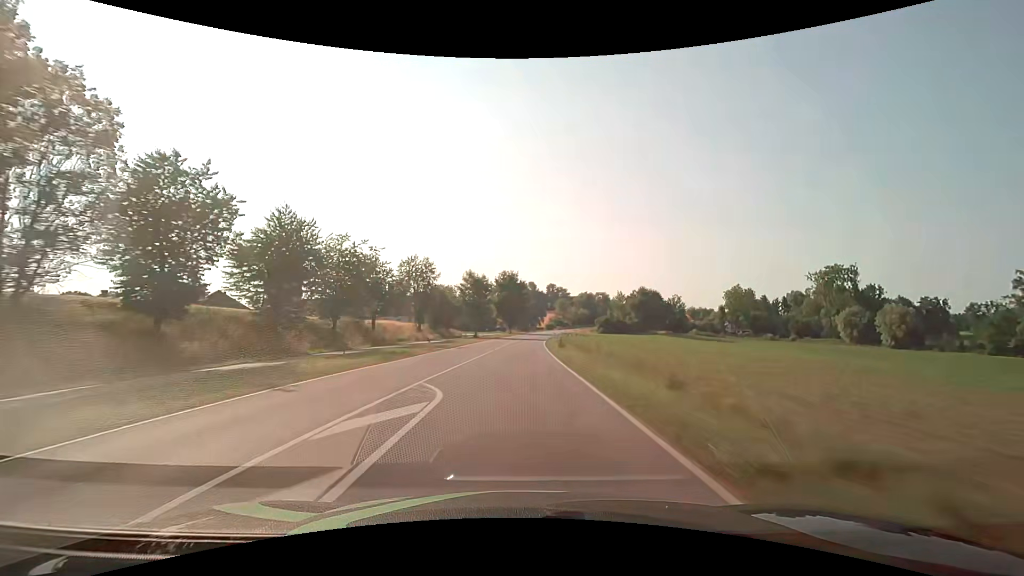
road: secondary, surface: asphalt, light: Day
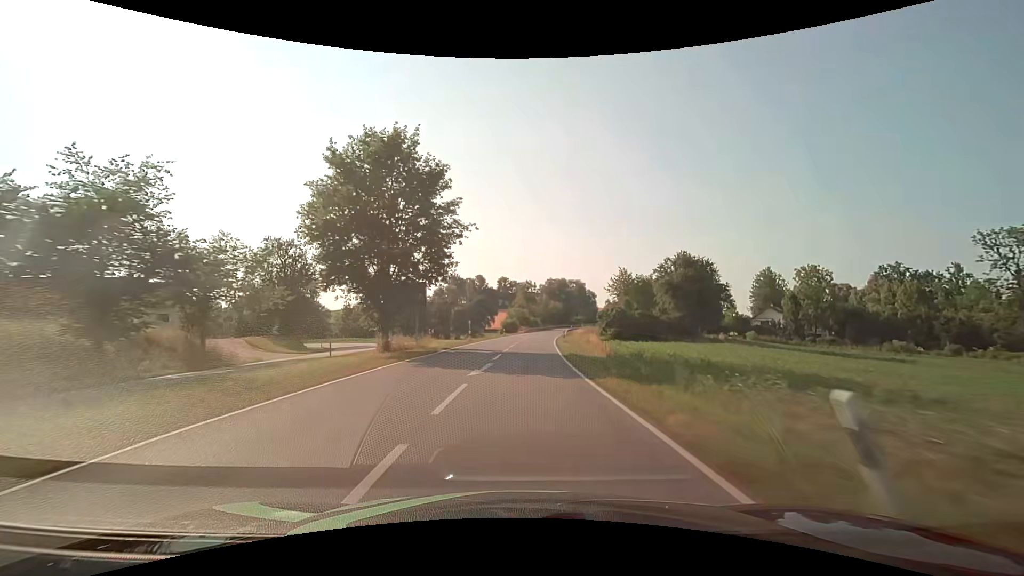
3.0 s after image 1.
(+2.7, +78.9) m; +5°
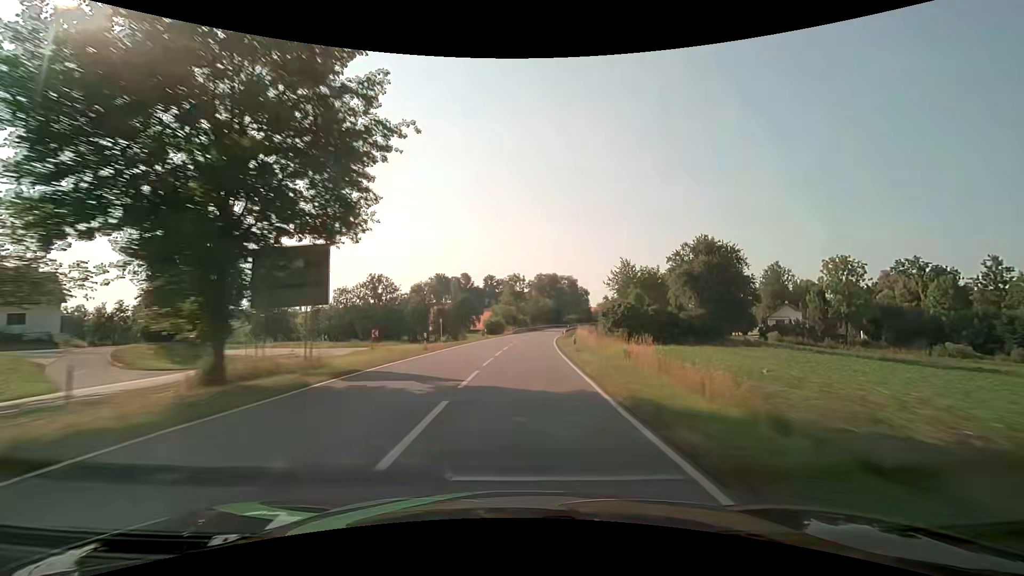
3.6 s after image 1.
(+0.2, +15.8) m; +2°
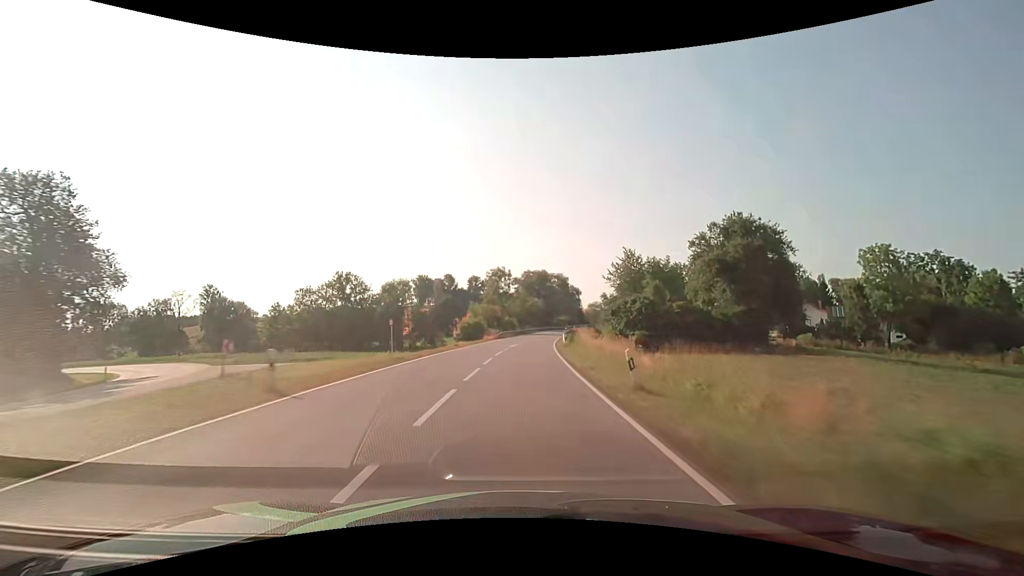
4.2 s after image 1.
(+0.2, +15.8) m; +2°
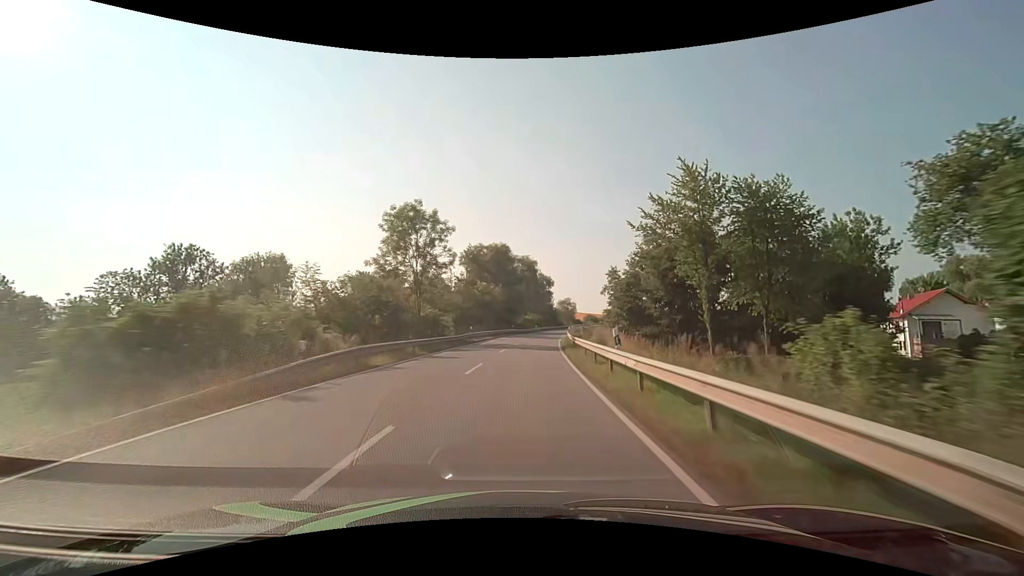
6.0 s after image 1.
(+2.0, +47.3) m; +5°
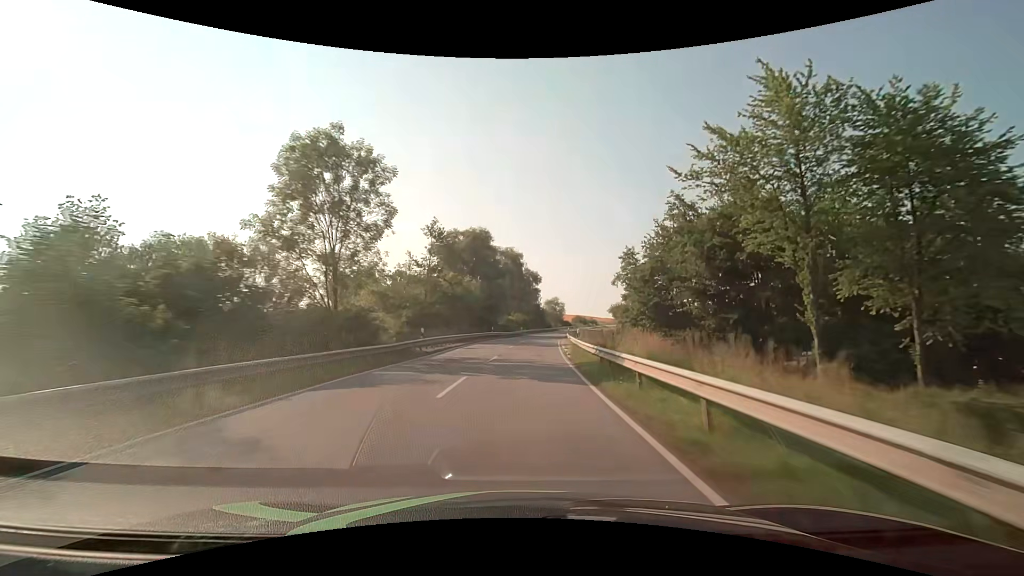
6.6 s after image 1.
(+0.3, +15.8) m; +2°
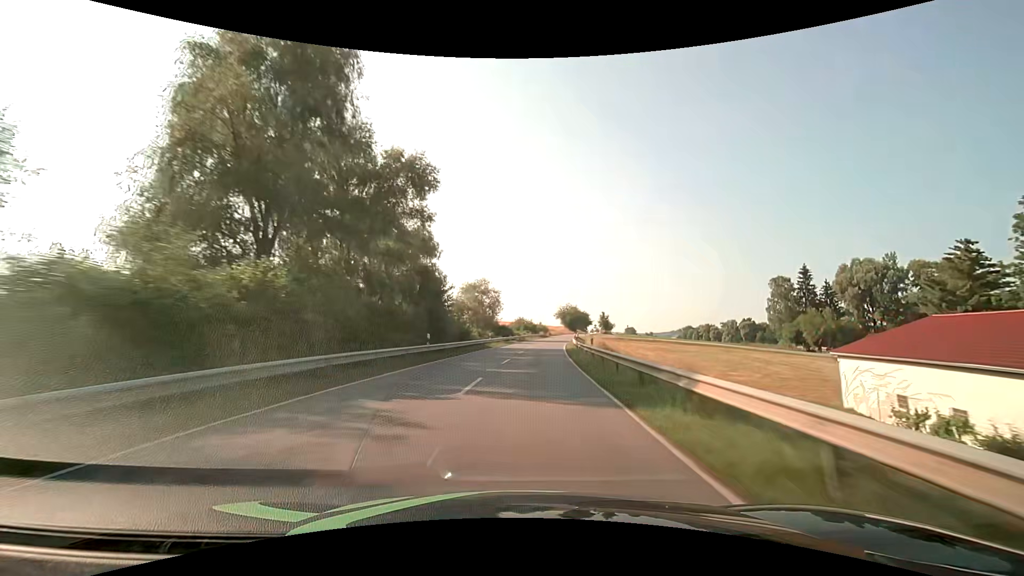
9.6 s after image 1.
(+6.0, +78.4) m; +8°
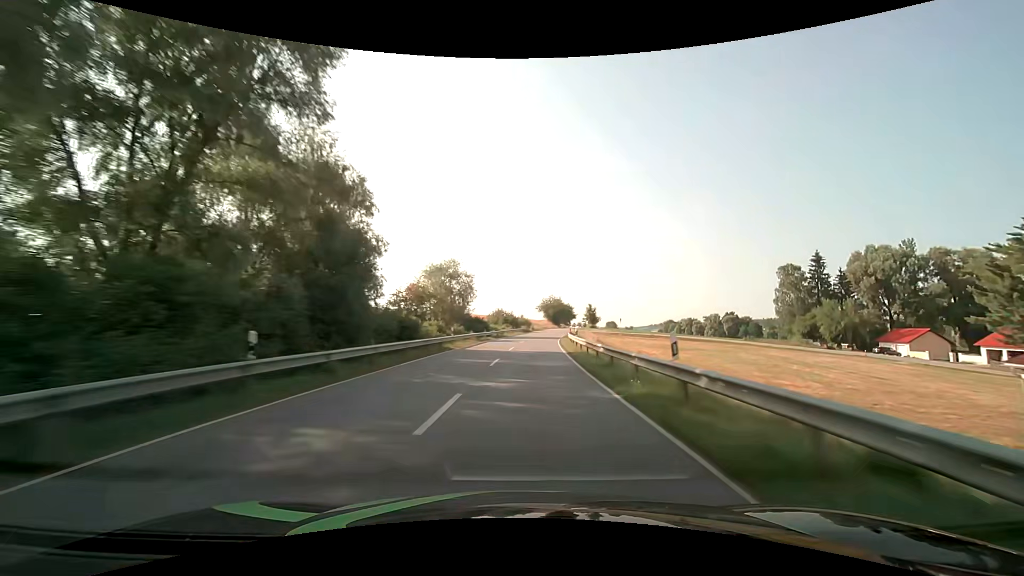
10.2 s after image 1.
(+0.4, +15.7) m; +3°
(0, +10) (0, +20) (+1, +30) (+1, +40) (+2, +50) (+3, +60) (+4, +70) (+6, +80) (+7, +90) (+9, +100) m
